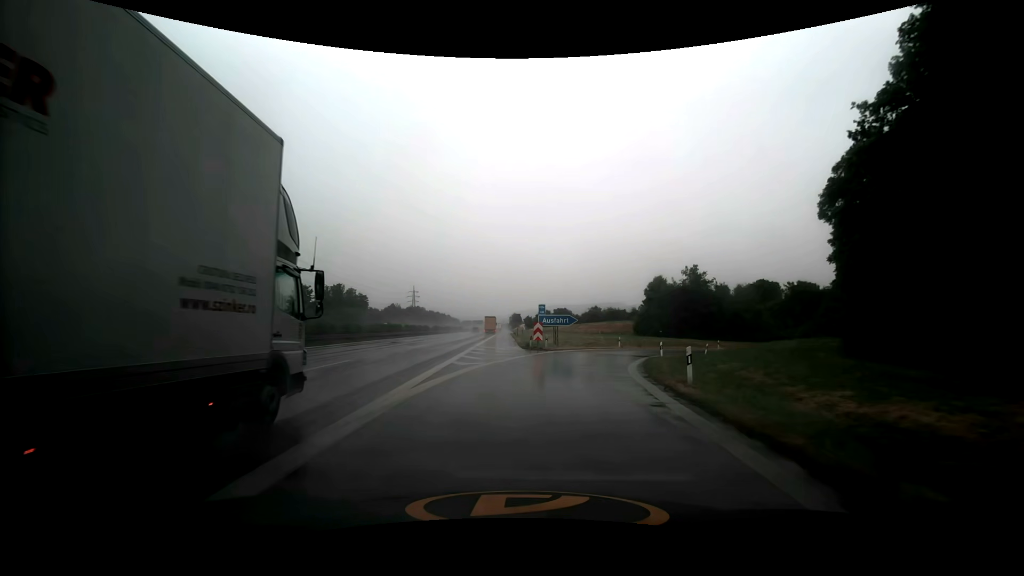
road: motorway_link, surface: asphalt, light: Day
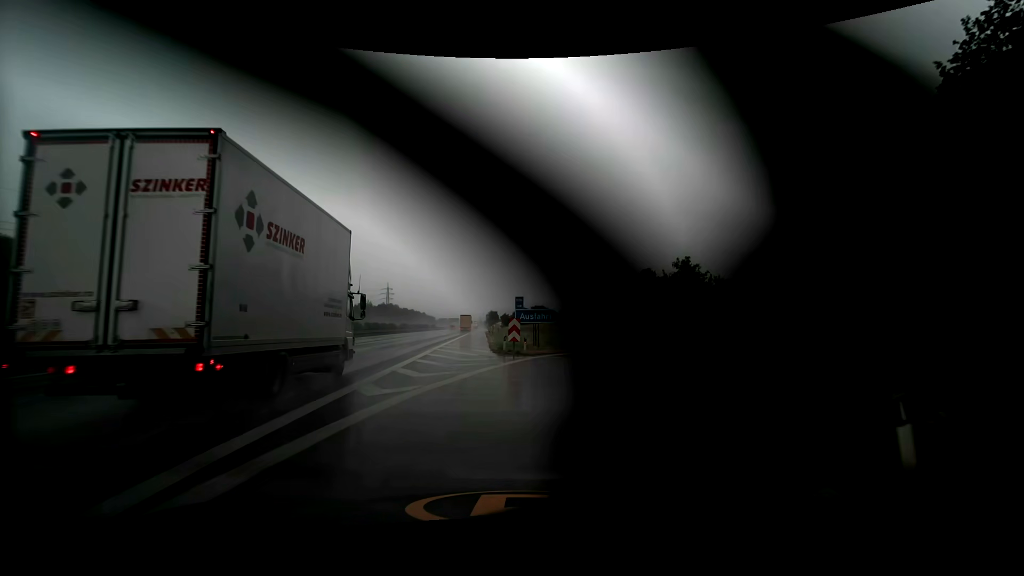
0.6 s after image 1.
(+0.2, +8.1) m; +3°
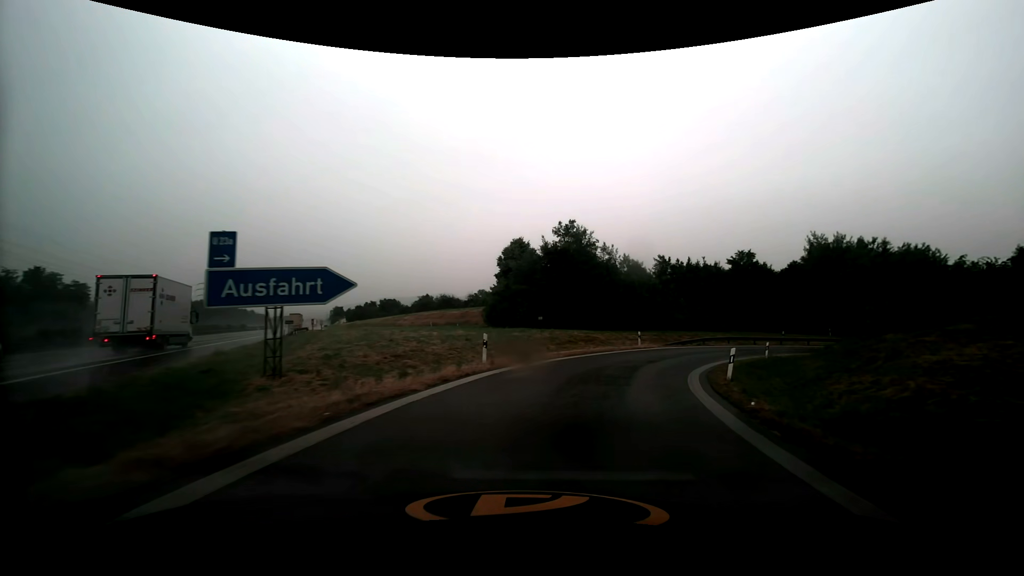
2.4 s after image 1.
(+2.7, +22.4) m; +16°
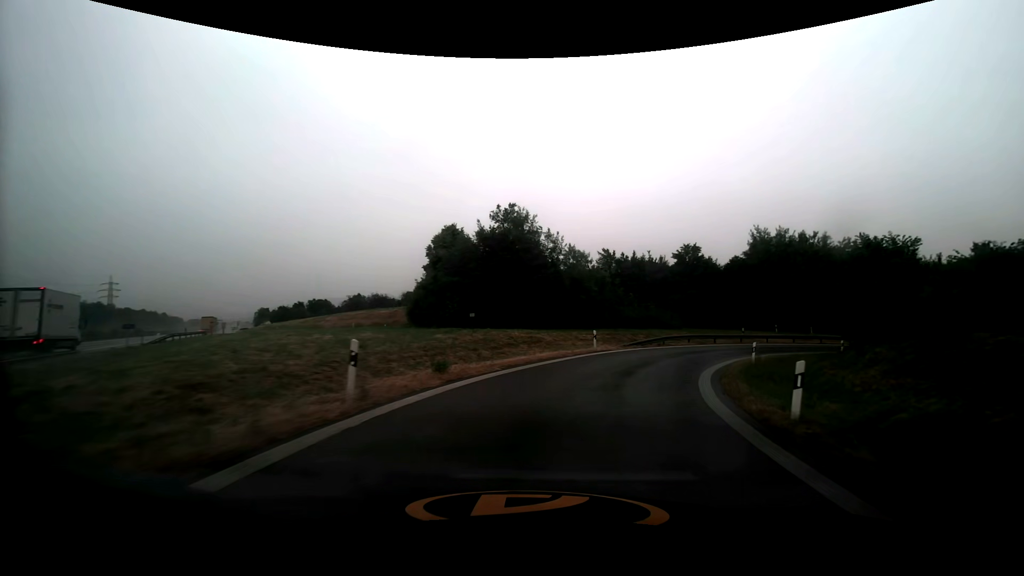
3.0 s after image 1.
(+0.4, +7.3) m; +7°
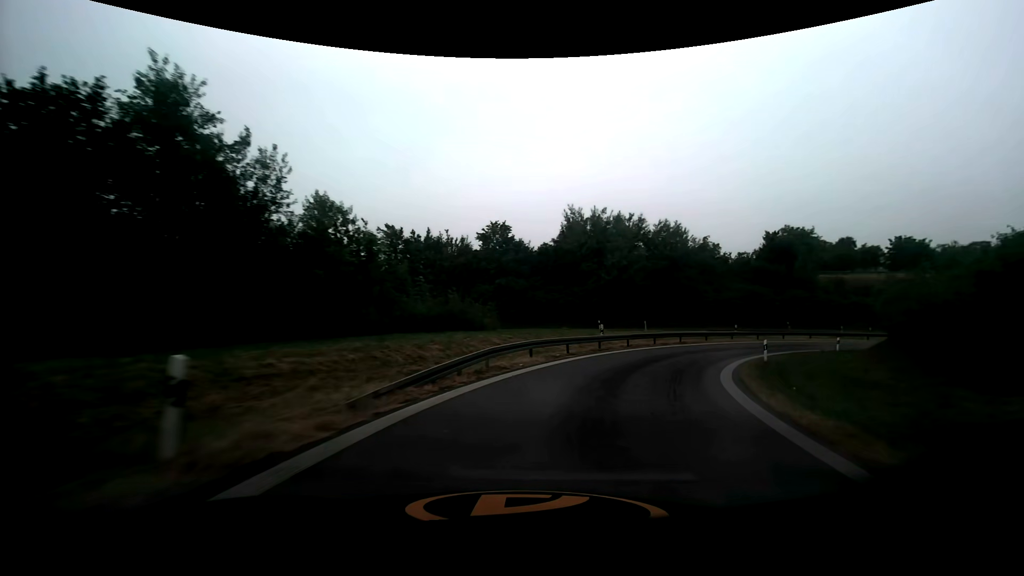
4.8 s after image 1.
(+4.4, +21.5) m; +23°
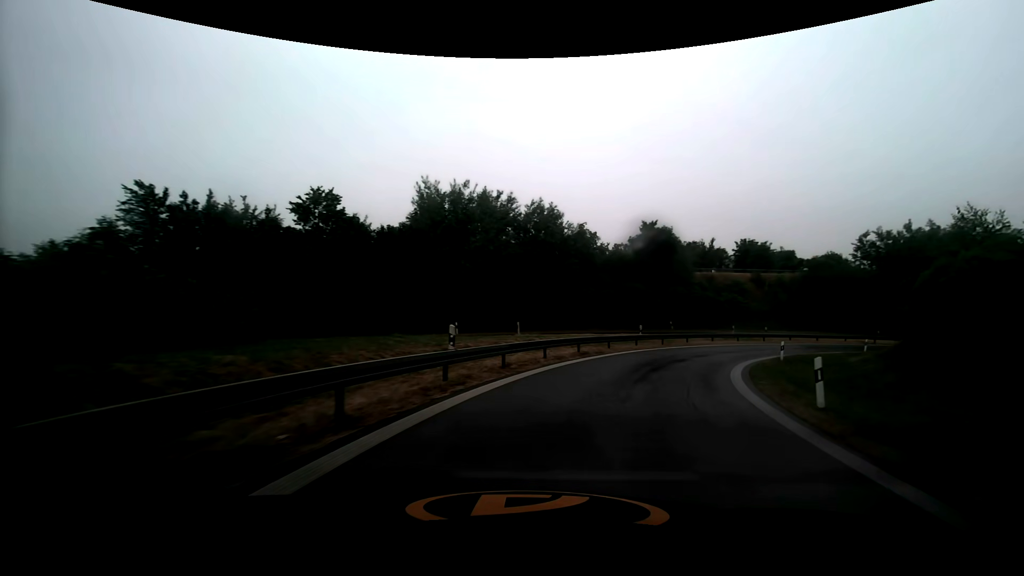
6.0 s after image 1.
(+2.0, +14.5) m; +16°
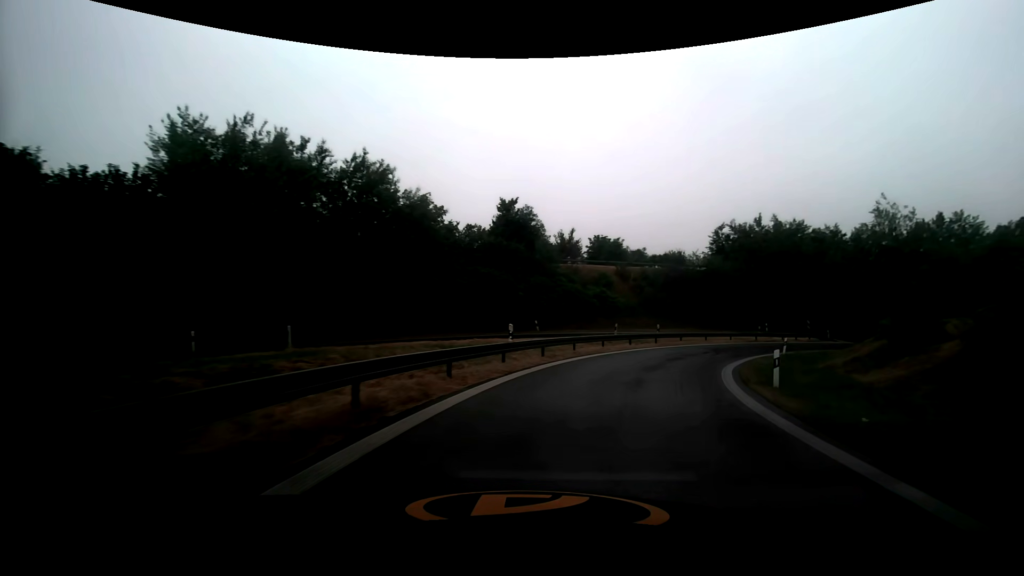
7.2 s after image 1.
(+2.1, +14.5) m; +17°
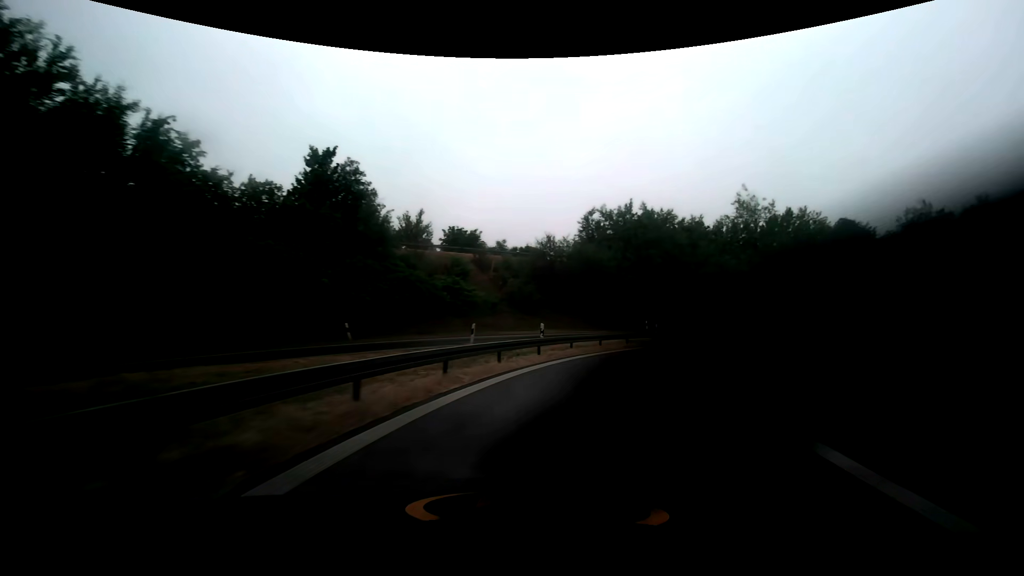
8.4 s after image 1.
(+2.1, +14.6) m; +17°
(+1, +10) (+4, +20) (+8, +28) (+14, +37) (+21, +43) (+30, +48) (+39, +52) (+49, +53) (+59, +53) (+69, +51) m
